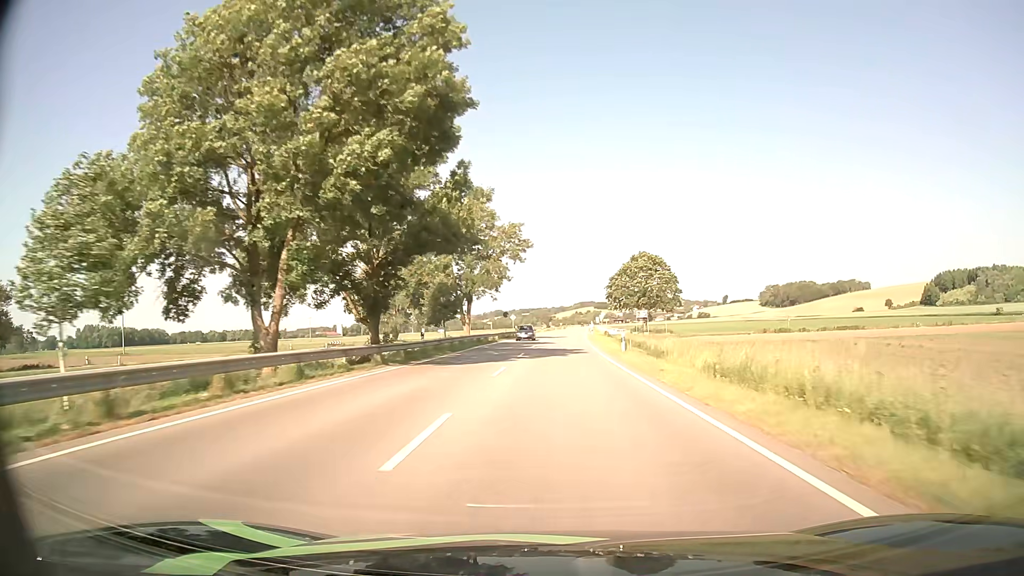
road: primary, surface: asphalt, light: Day
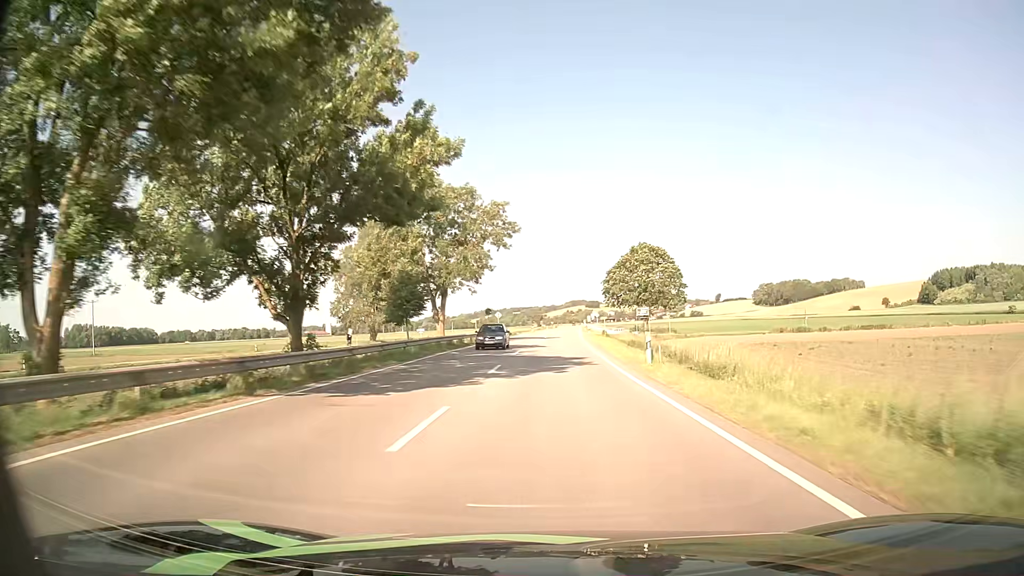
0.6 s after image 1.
(+0.1, +10.9) m; +1°
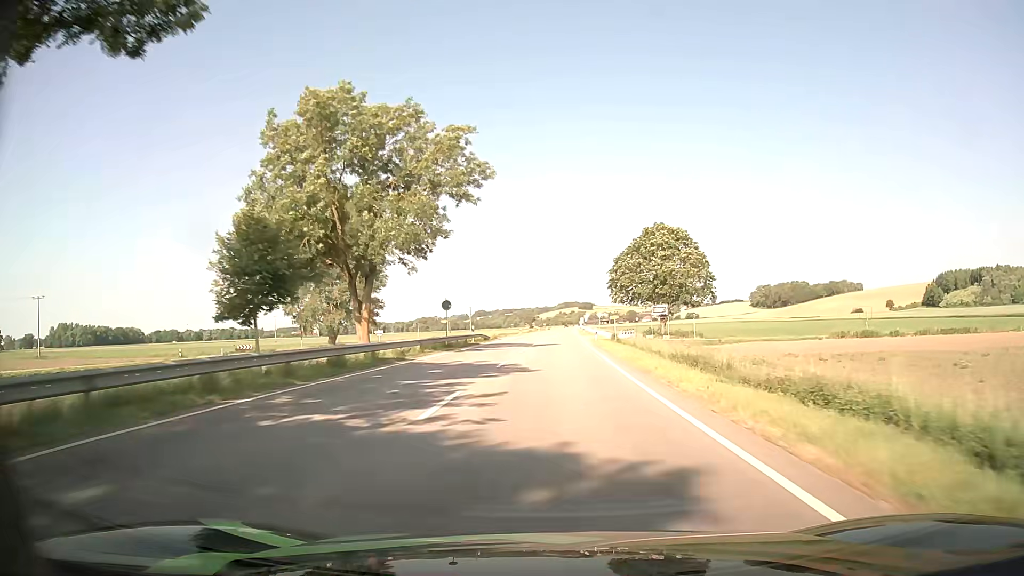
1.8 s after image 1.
(+0.2, +21.3) m; +1°
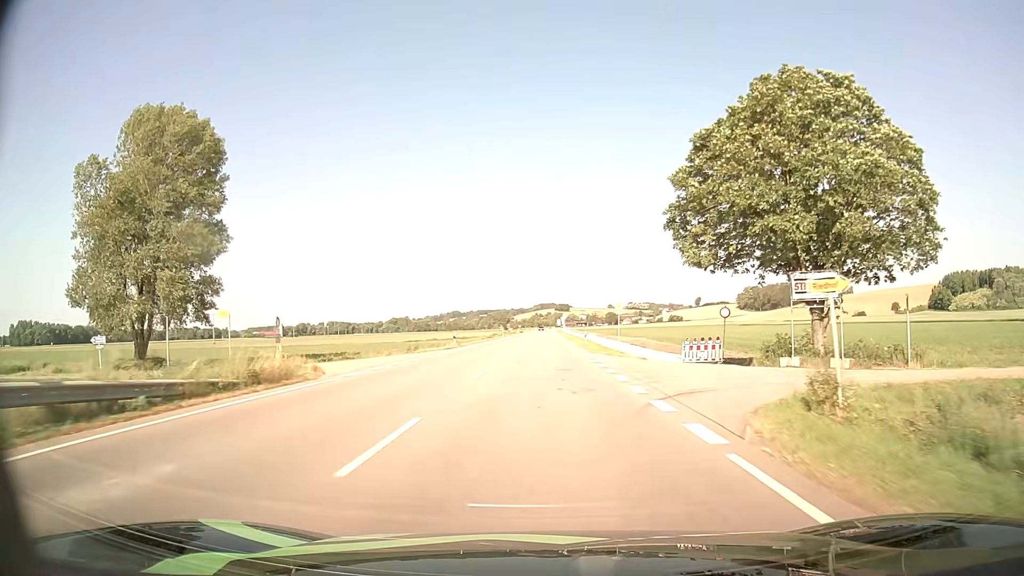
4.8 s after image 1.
(+0.9, +51.2) m; +2°
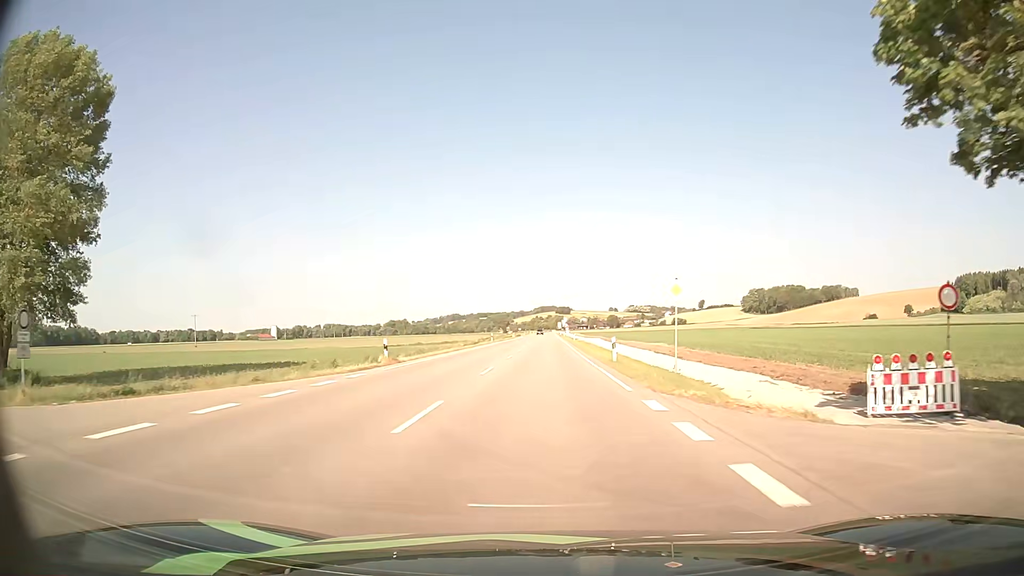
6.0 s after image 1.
(0.0, +21.0) m; 0°
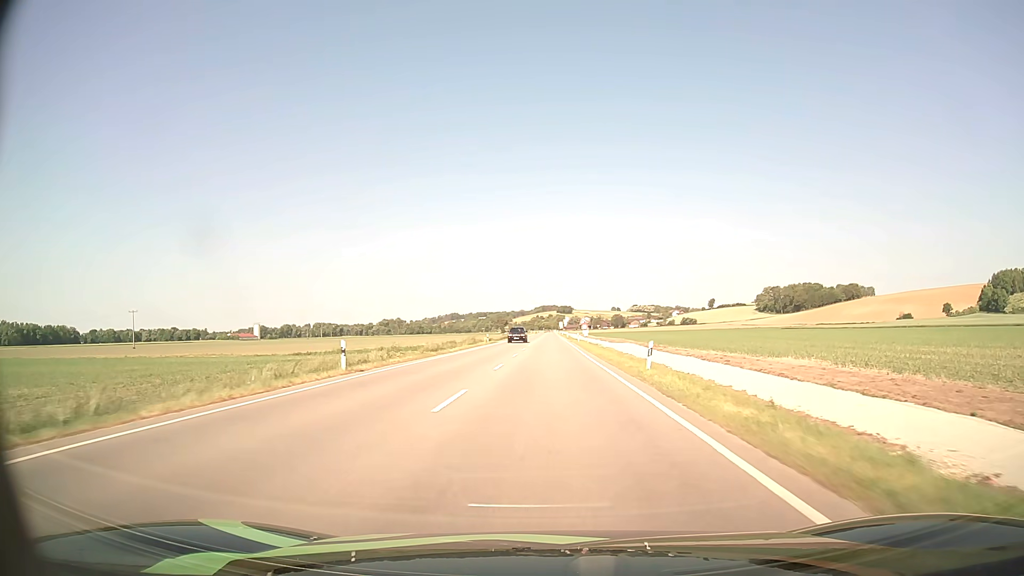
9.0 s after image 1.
(0.0, +57.6) m; 0°
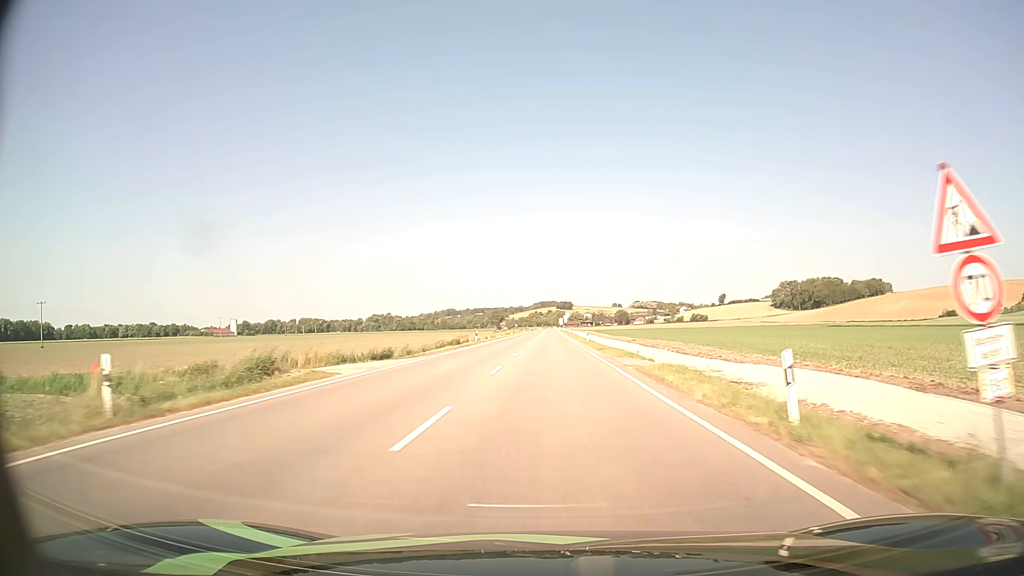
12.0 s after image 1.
(0.0, +63.3) m; 0°
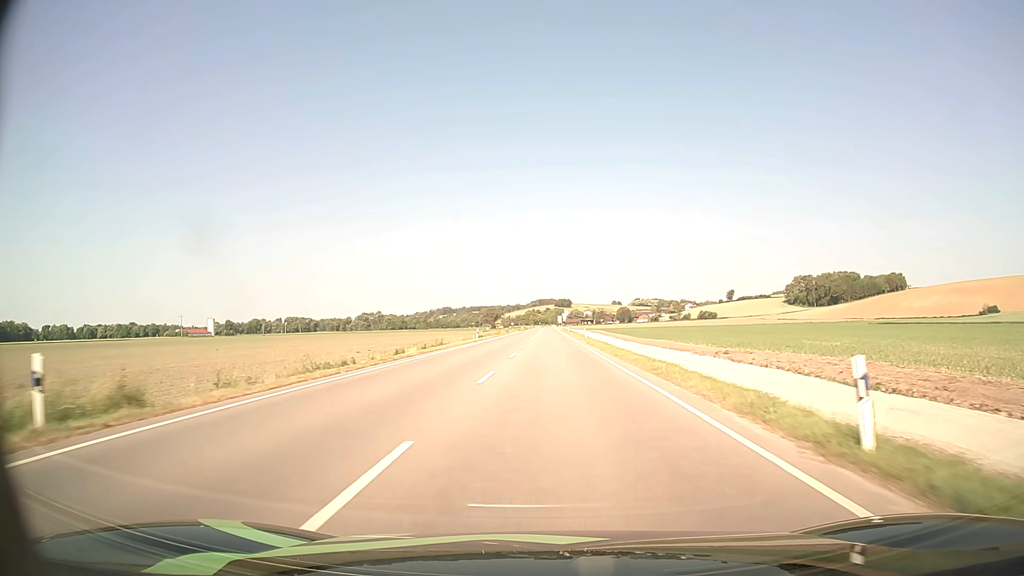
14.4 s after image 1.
(0.0, +51.3) m; 0°
(0, +10) (0, +20) (0, +30) (0, +40) (0, +50) (0, +60) (0, +70) (0, +80) (0, +90) (0, +100) m
